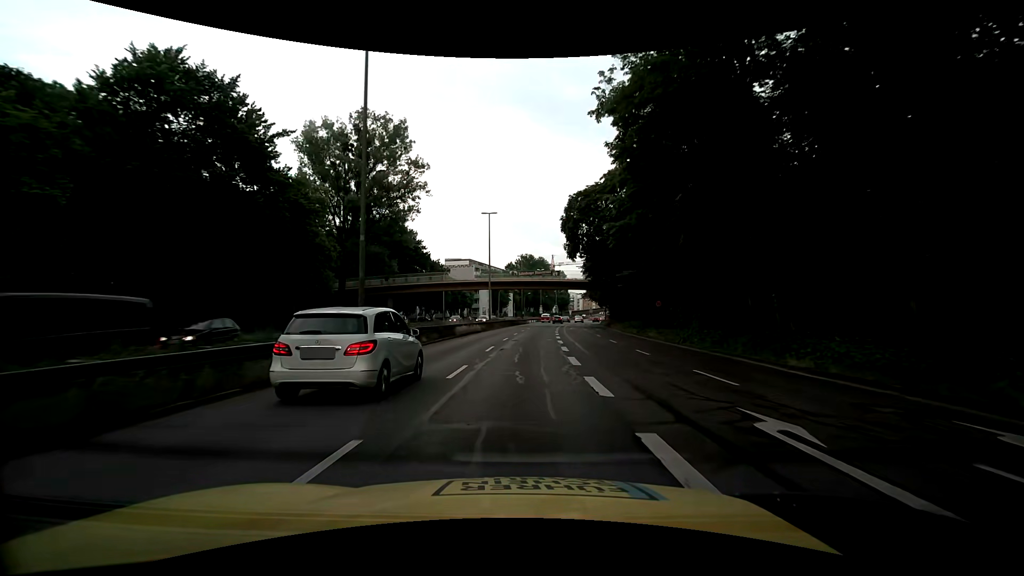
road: trunk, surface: asphalt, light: Day
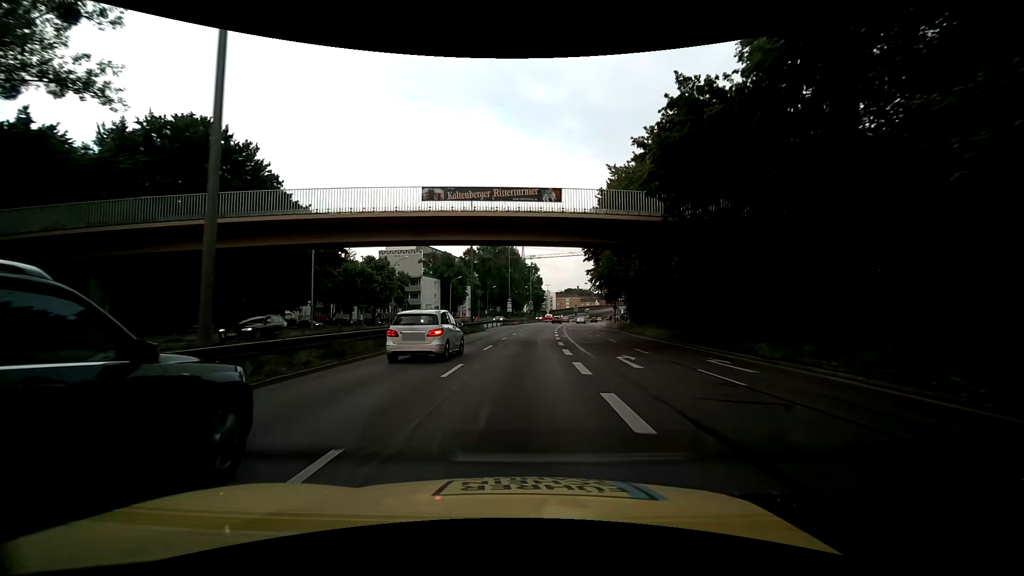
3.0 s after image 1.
(+1.7, +45.5) m; +4°
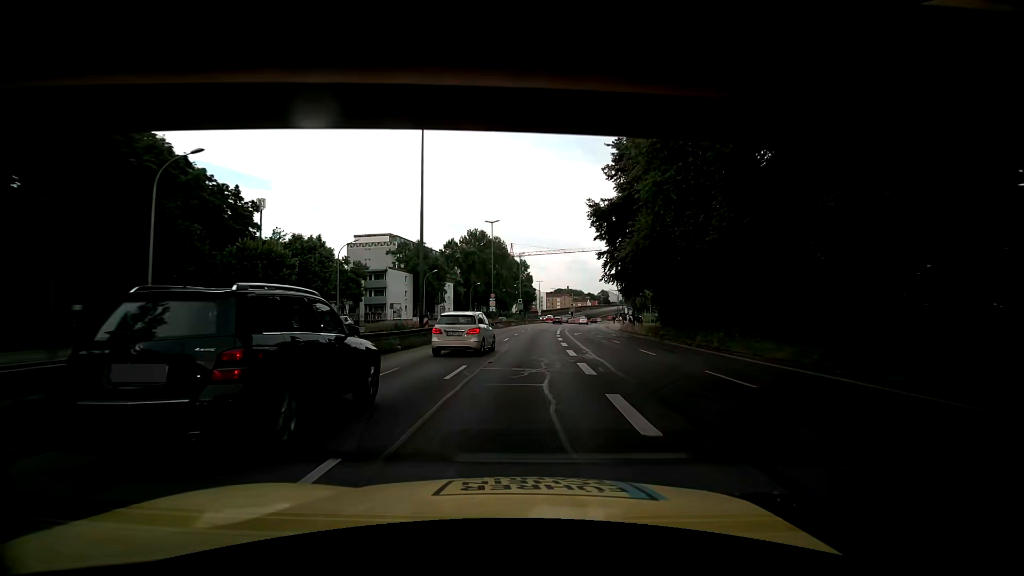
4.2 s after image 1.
(+0.1, +18.2) m; 0°
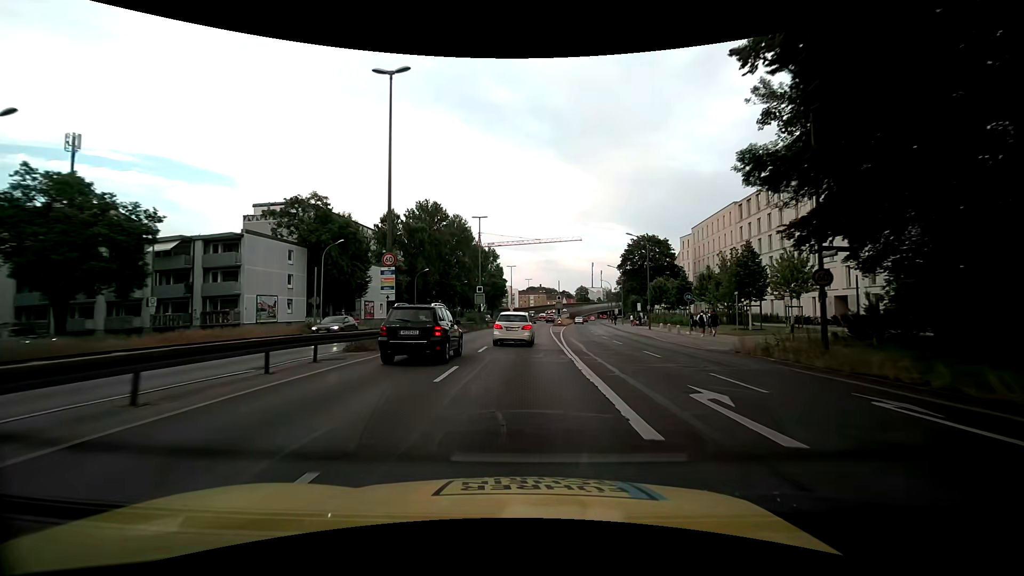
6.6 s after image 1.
(+1.5, +36.4) m; +4°
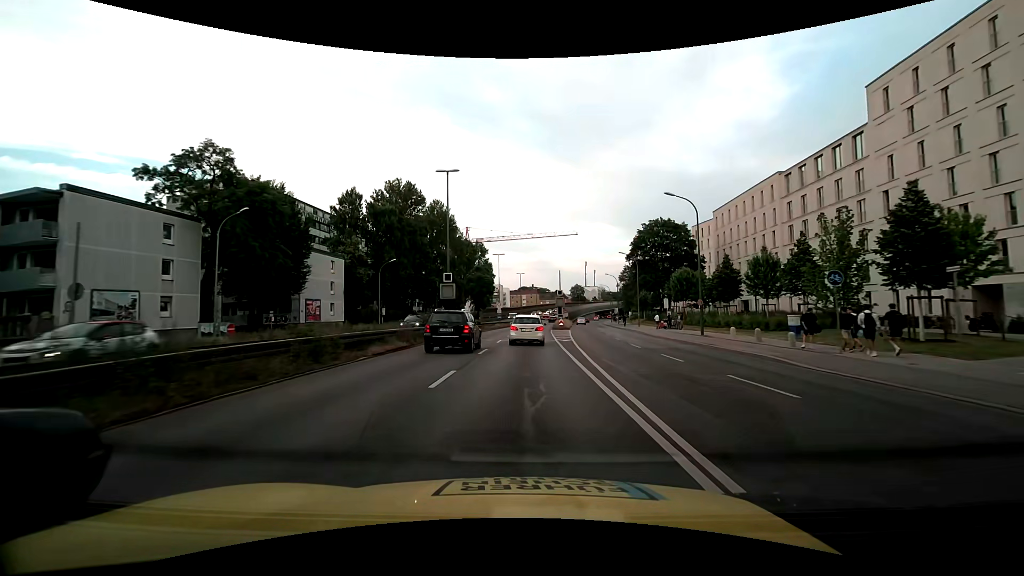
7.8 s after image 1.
(0.0, +18.2) m; 0°
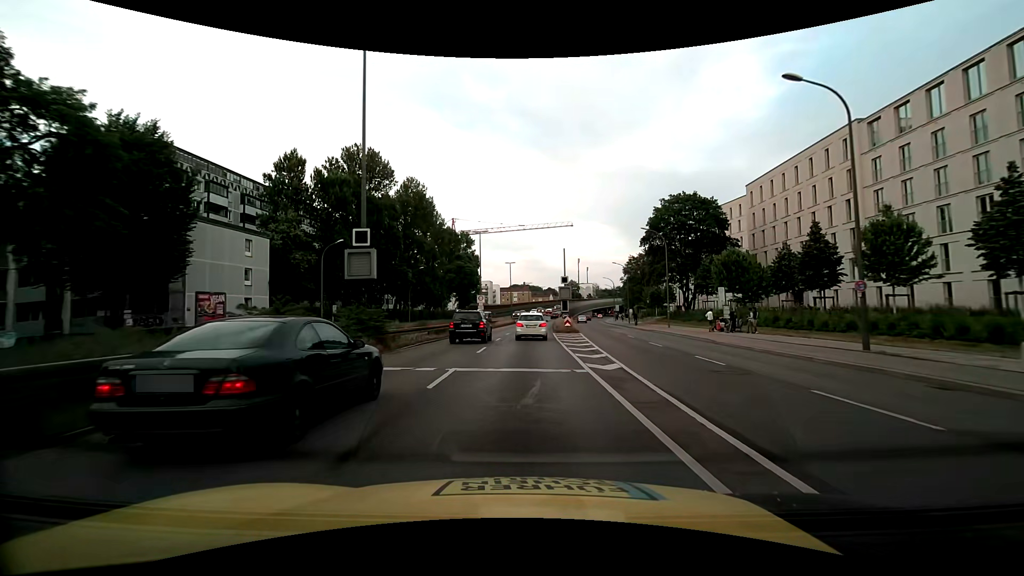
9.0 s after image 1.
(+0.2, +18.3) m; +1°
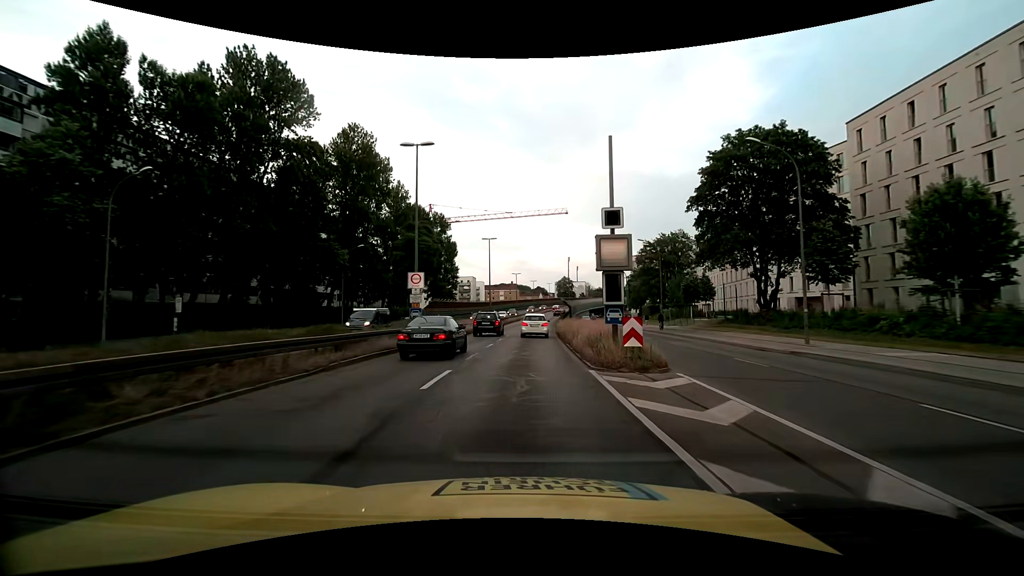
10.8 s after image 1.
(+0.4, +27.4) m; +1°
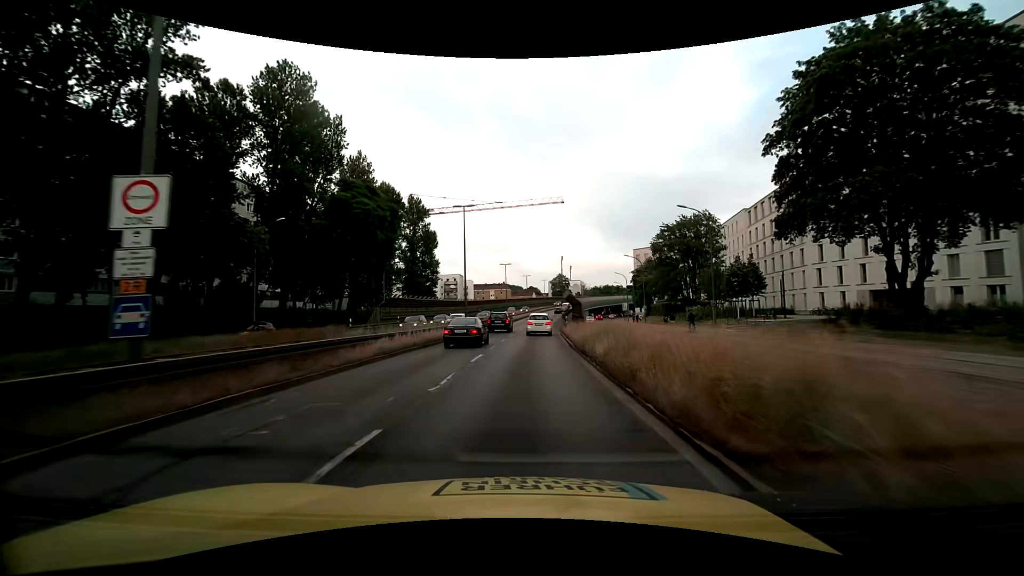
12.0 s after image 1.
(+0.2, +18.3) m; +1°
